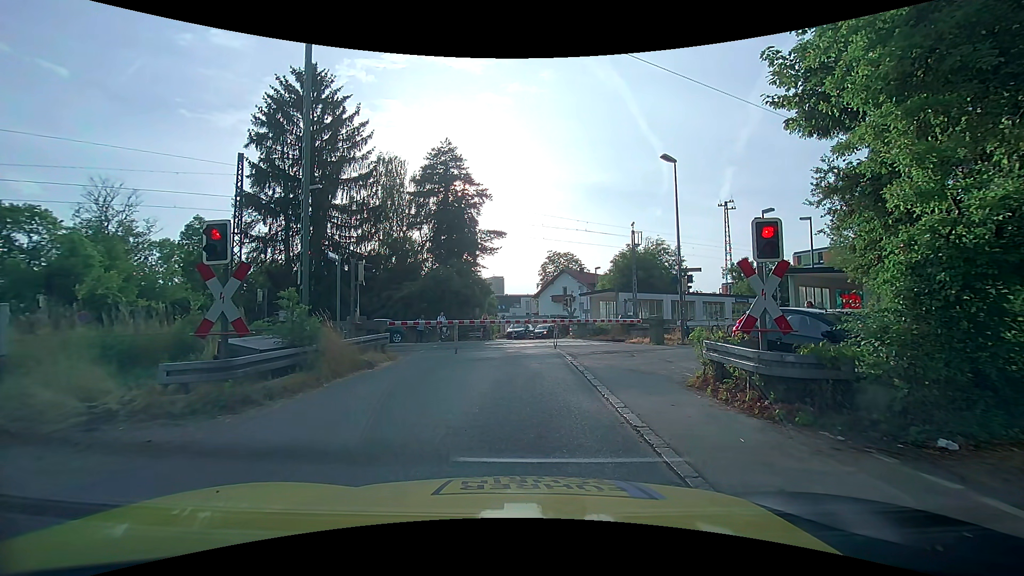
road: unclassified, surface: asphalt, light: Day
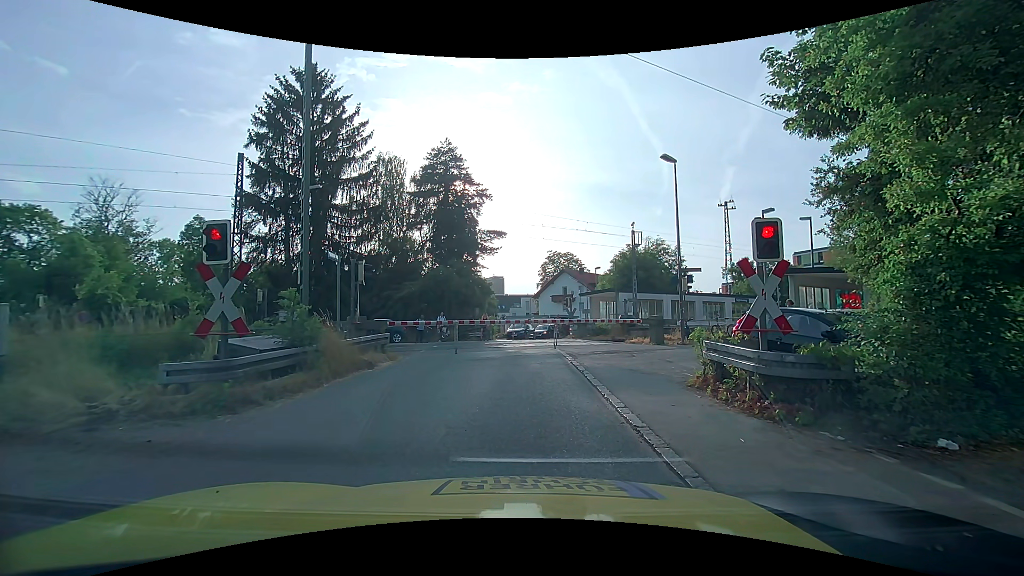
(0.0, 0.0) m; 0°
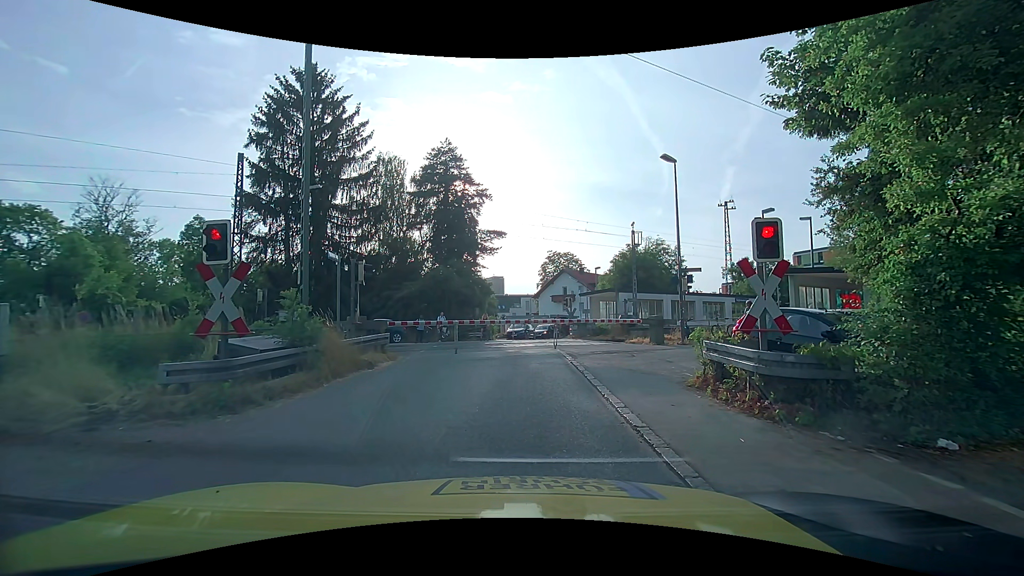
(0.0, 0.0) m; 0°
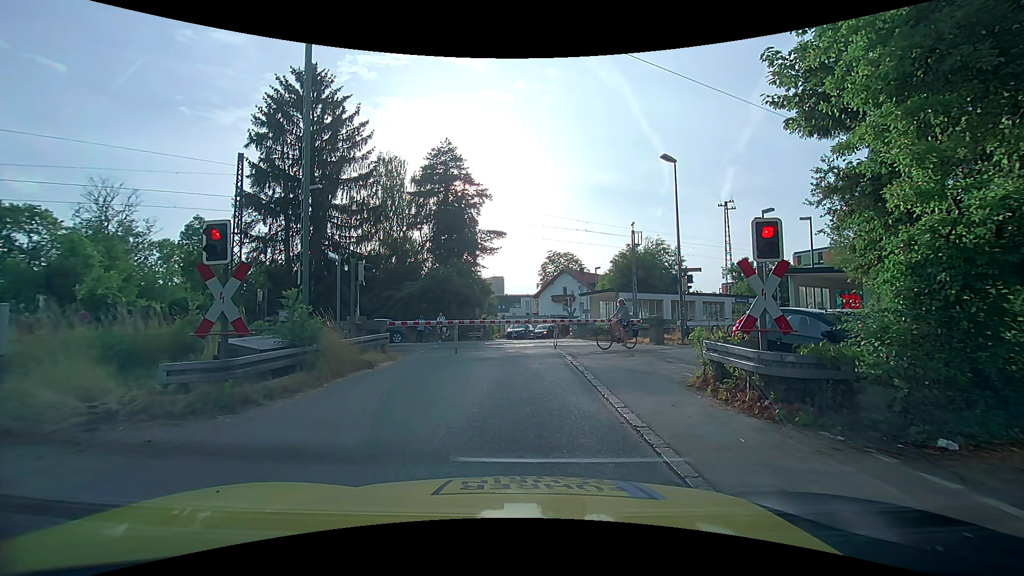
(0.0, 0.0) m; 0°
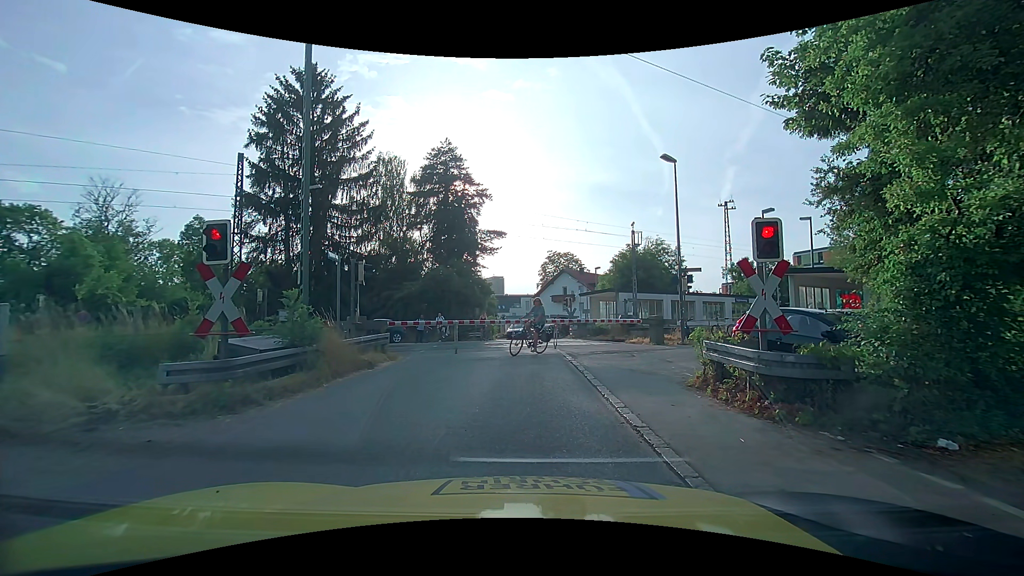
(0.0, 0.0) m; 0°
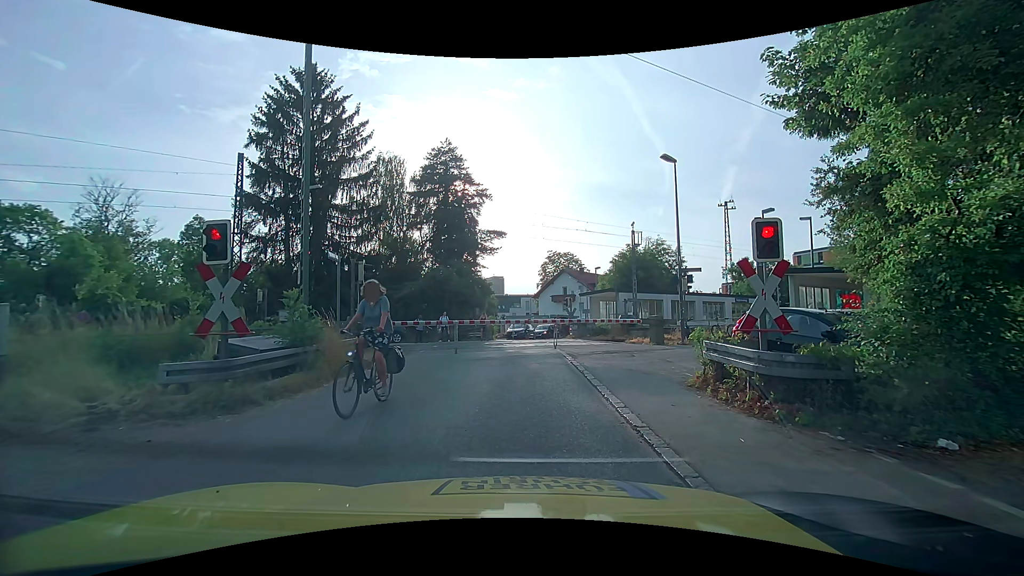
(0.0, 0.0) m; 0°
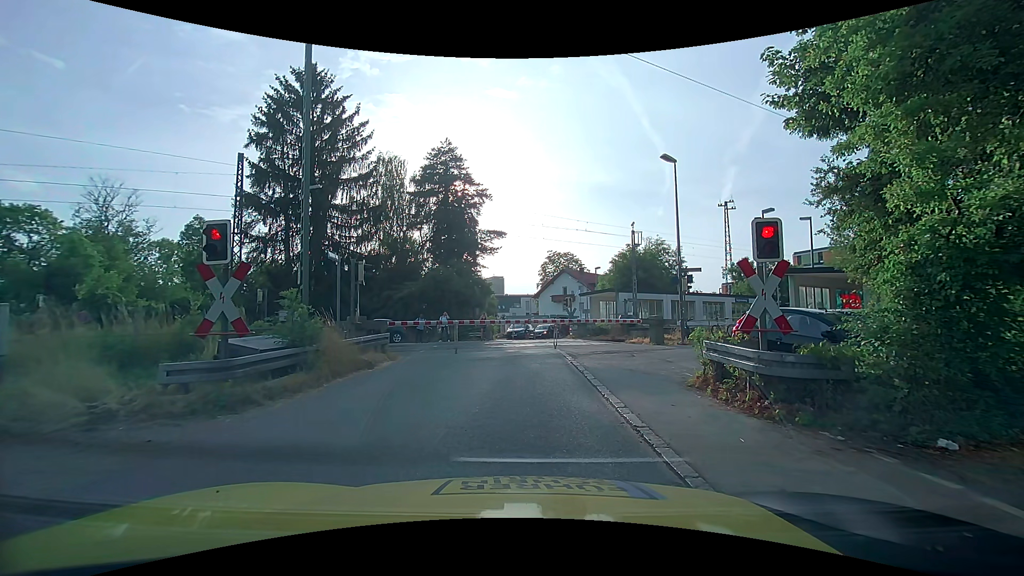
(0.0, 0.0) m; 0°
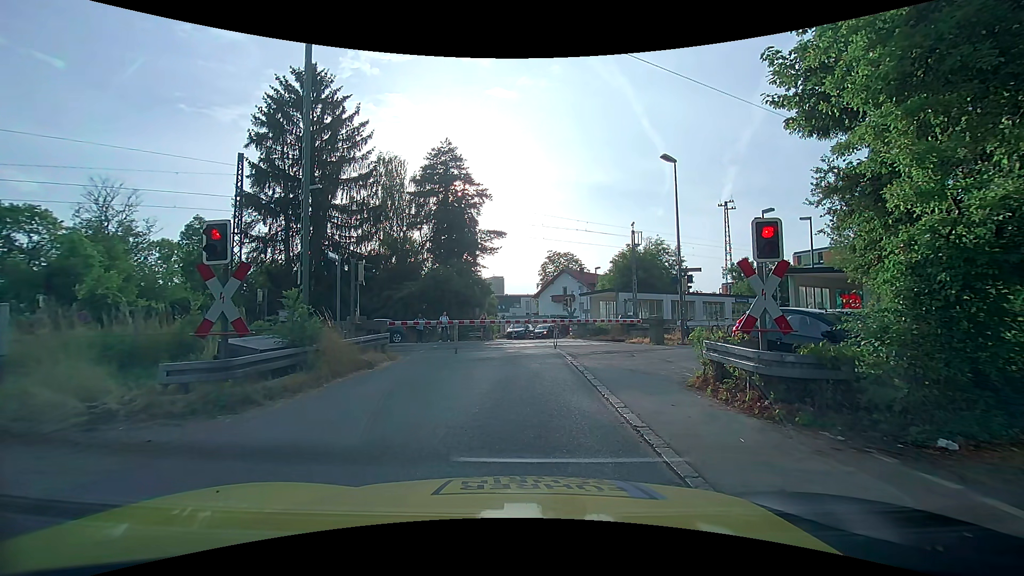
(0.0, 0.0) m; 0°
